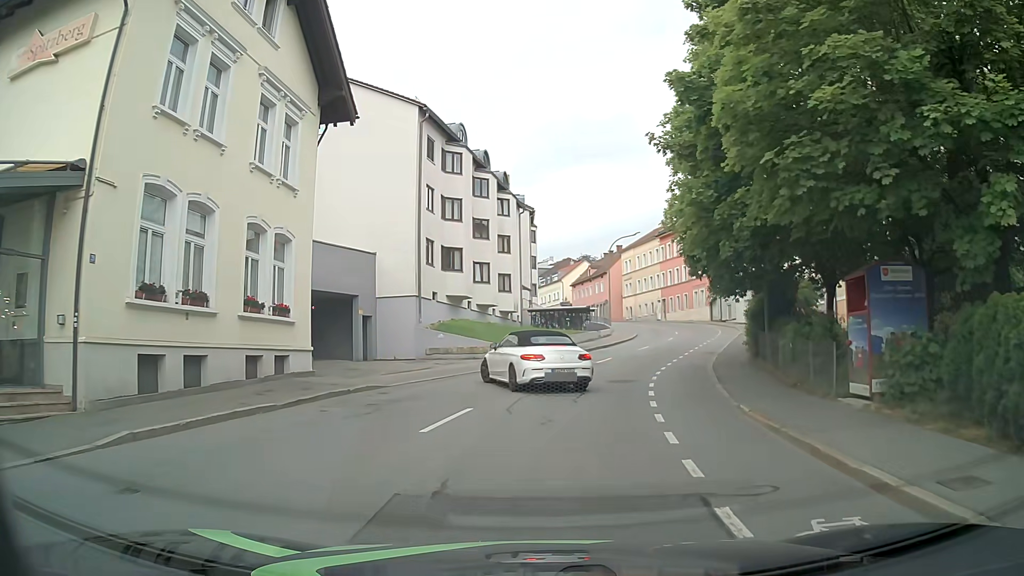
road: tertiary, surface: asphalt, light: Day
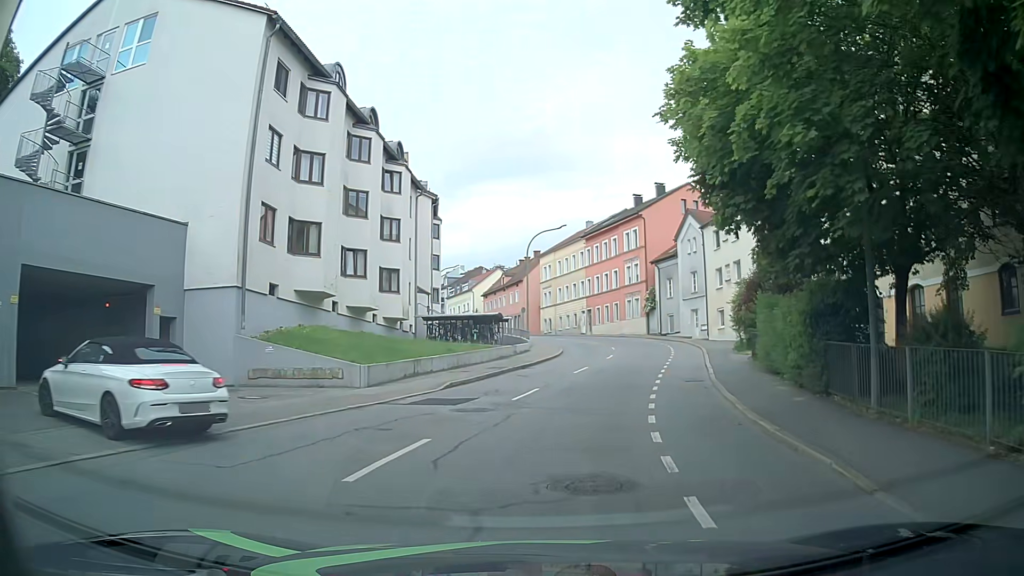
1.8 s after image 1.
(+0.6, +12.1) m; +7°
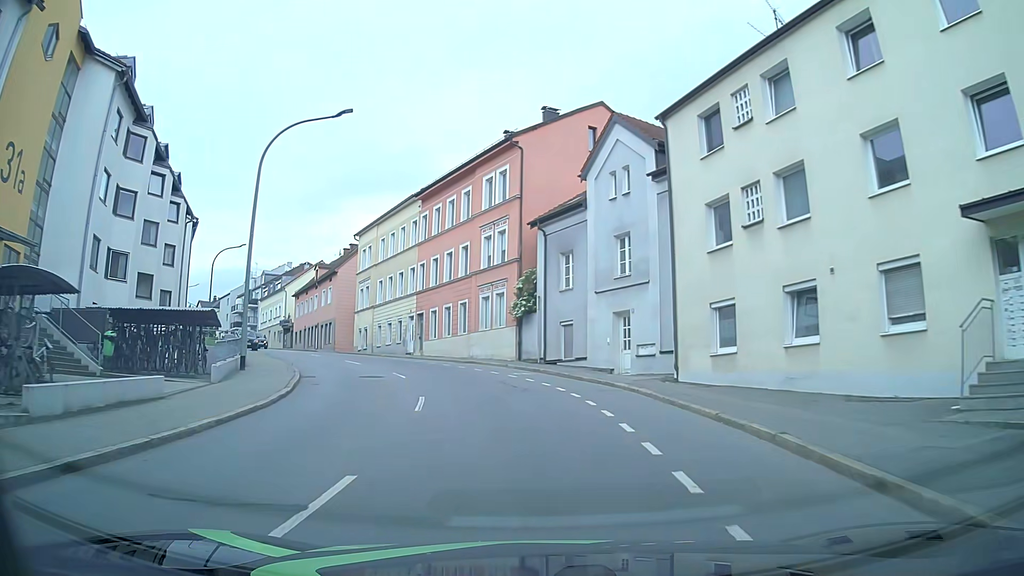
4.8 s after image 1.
(+4.2, +29.4) m; +12°
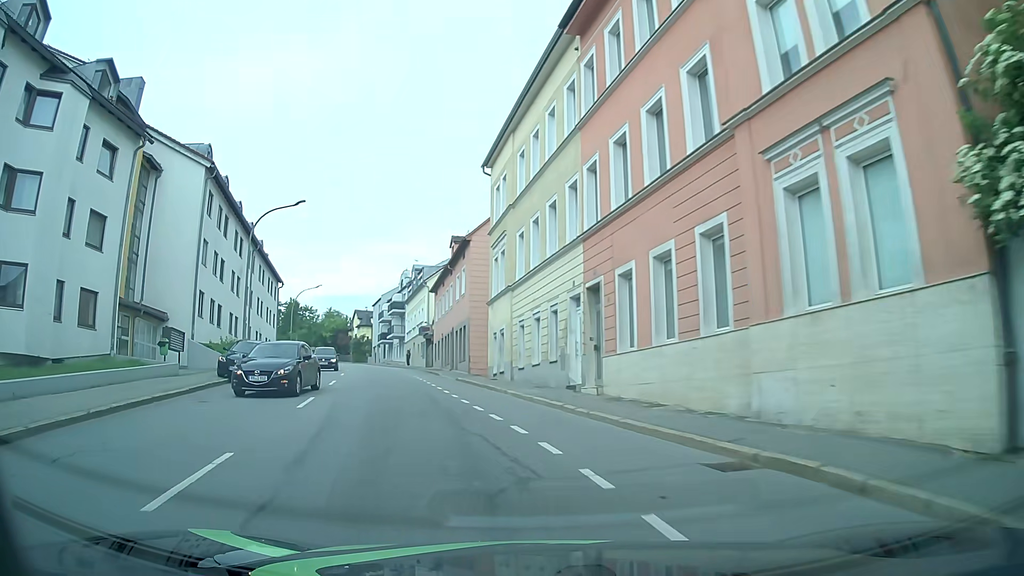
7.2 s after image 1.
(-2.8, +26.7) m; -18°
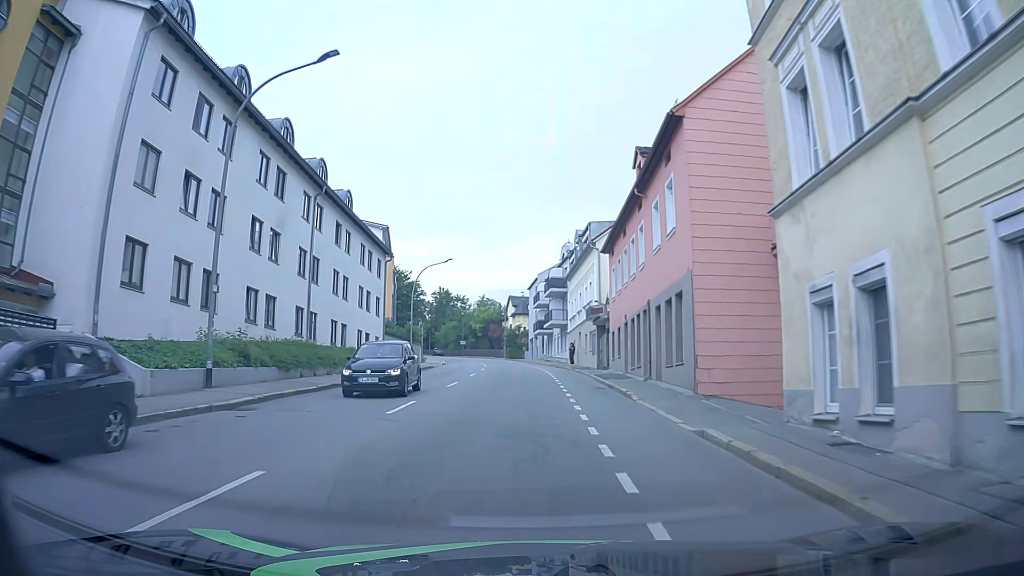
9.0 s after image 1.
(-3.1, +19.7) m; -15°
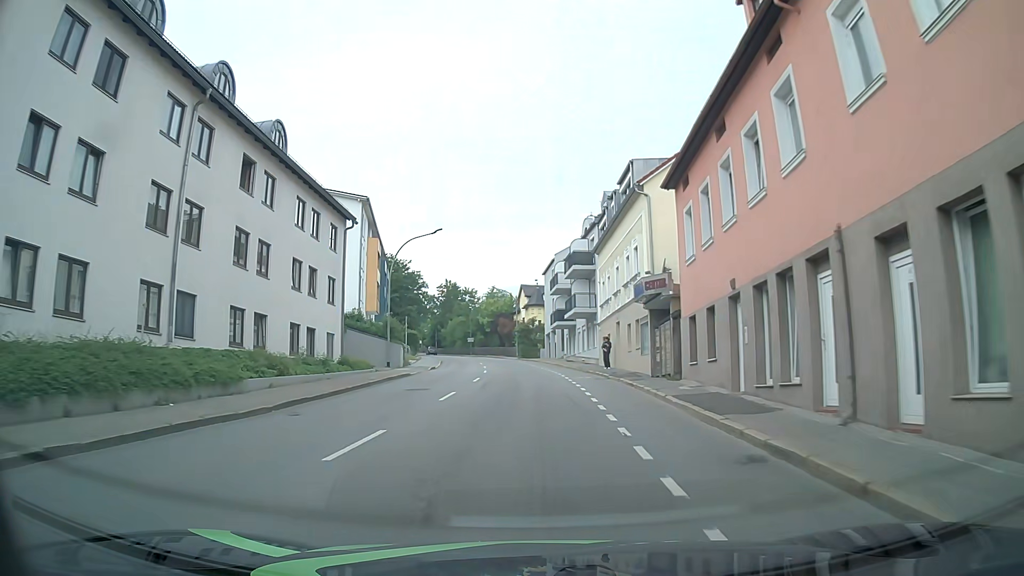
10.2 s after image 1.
(-0.1, +14.4) m; -1°
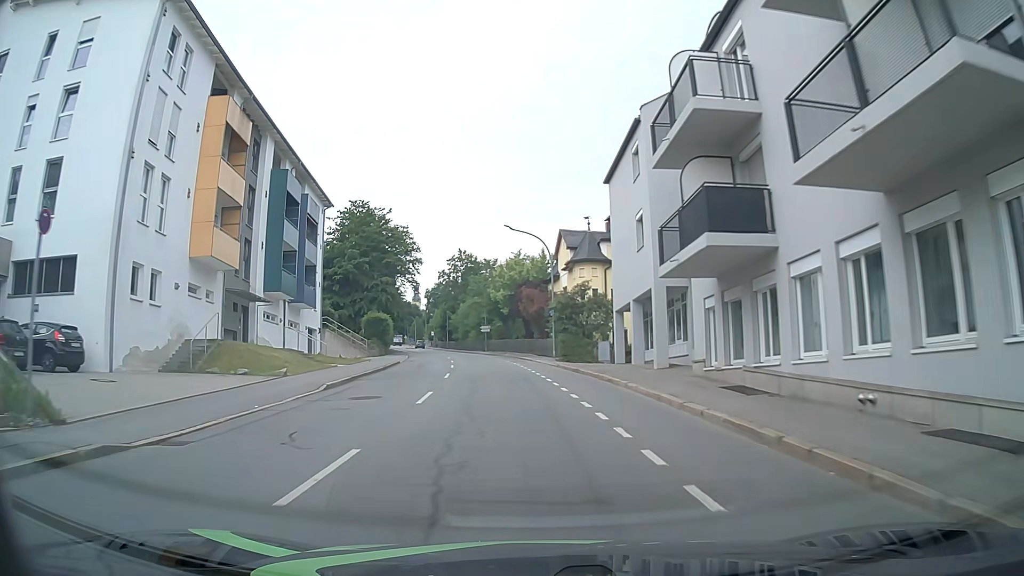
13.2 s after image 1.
(-0.7, +38.8) m; -3°
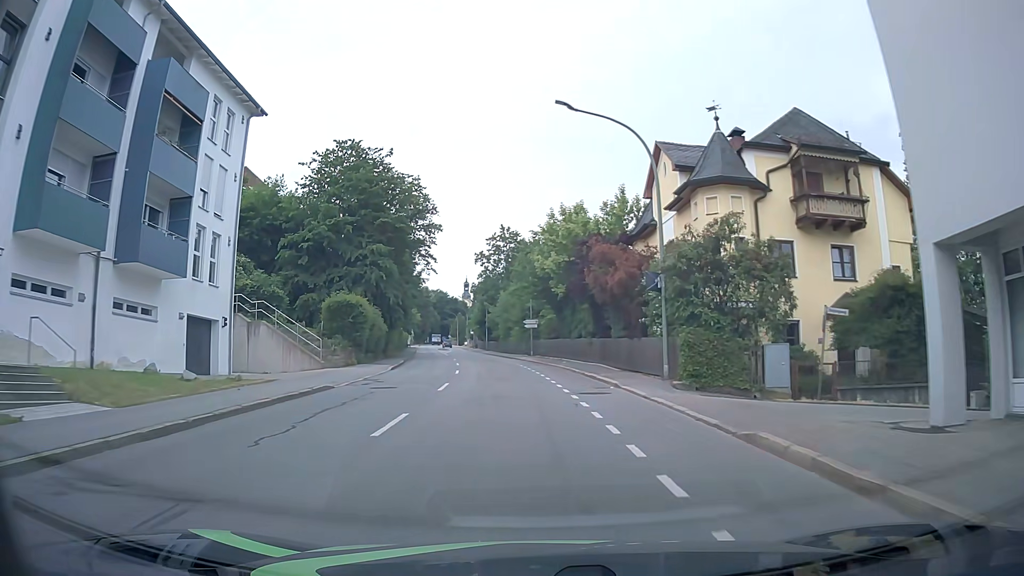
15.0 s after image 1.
(-0.9, +23.3) m; -4°
(0, +10) (-1, +20) (-1, +30) (-2, +40) (-4, +50) (-5, +60) (-7, +70) (-8, +80) (-9, +89) (-11, +99) m
